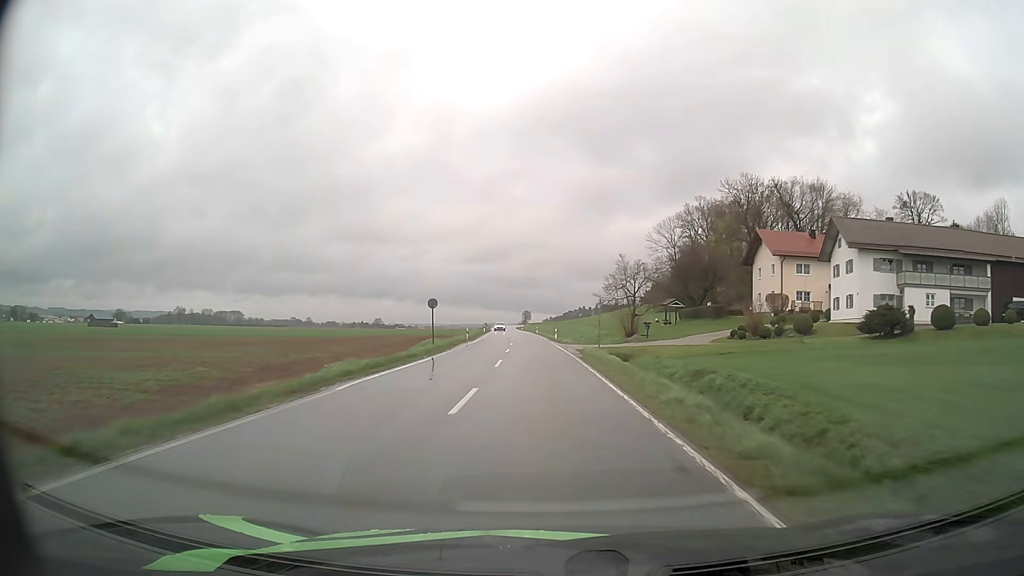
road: secondary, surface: asphalt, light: Day
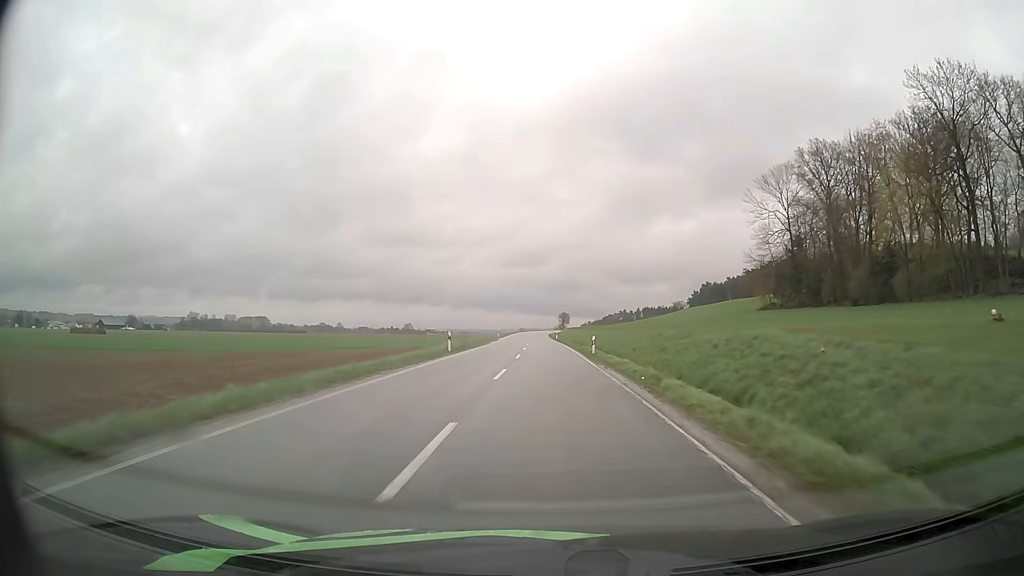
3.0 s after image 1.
(-2.0, +61.8) m; -3°
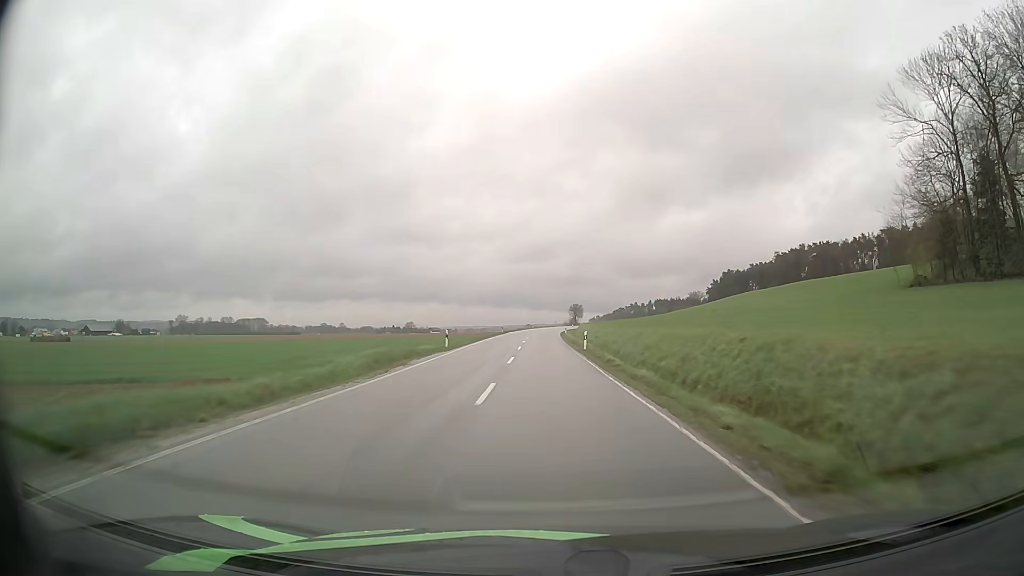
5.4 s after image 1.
(-0.4, +51.3) m; 0°
(0, +10) (0, +20) (0, +30) (0, +40) (0, +50) (0, +60) (0, +70) (0, +80) (0, +90) (0, +100) m
